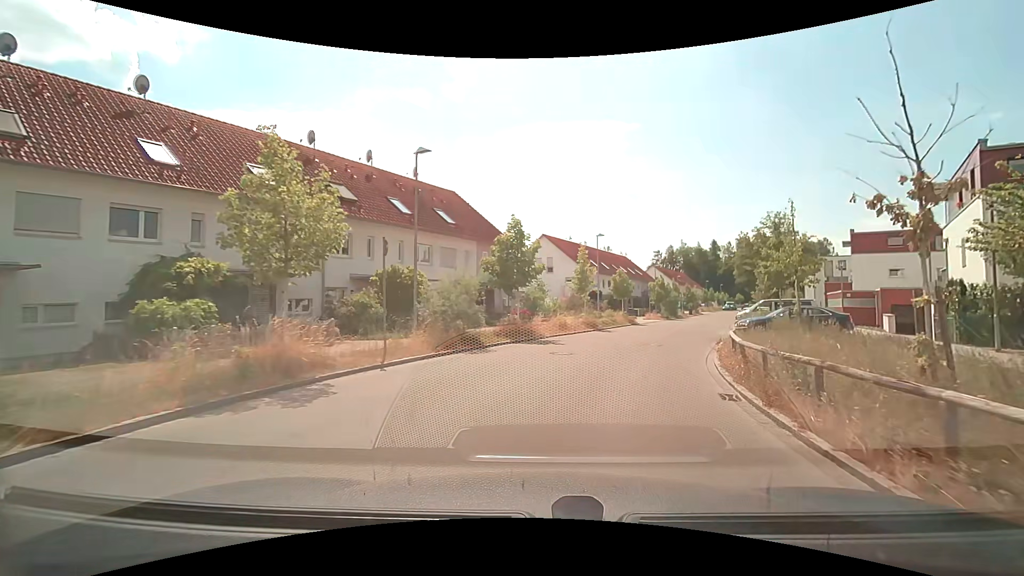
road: residential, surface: asphalt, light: Day
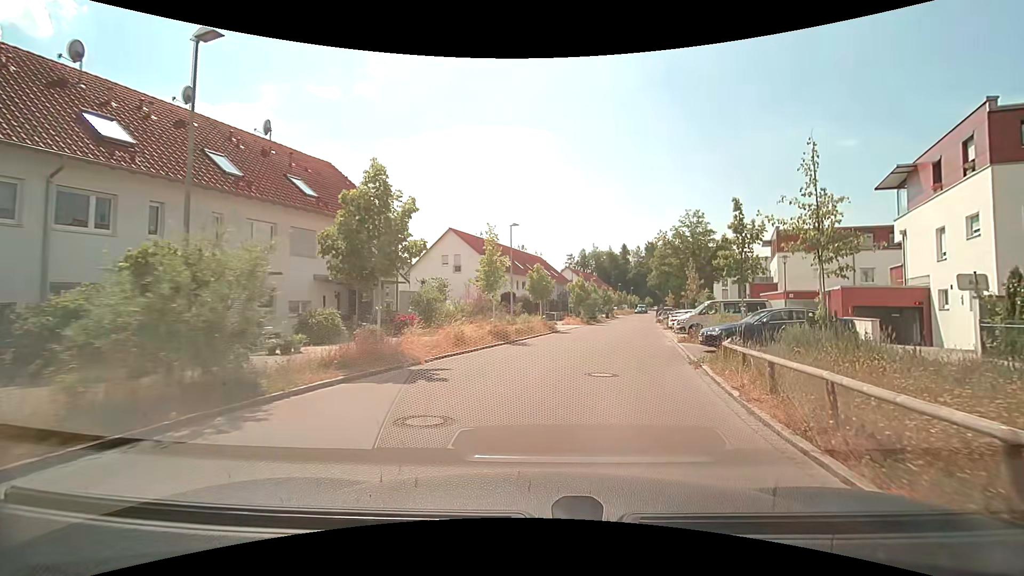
(+0.7, +8.4) m; +10°
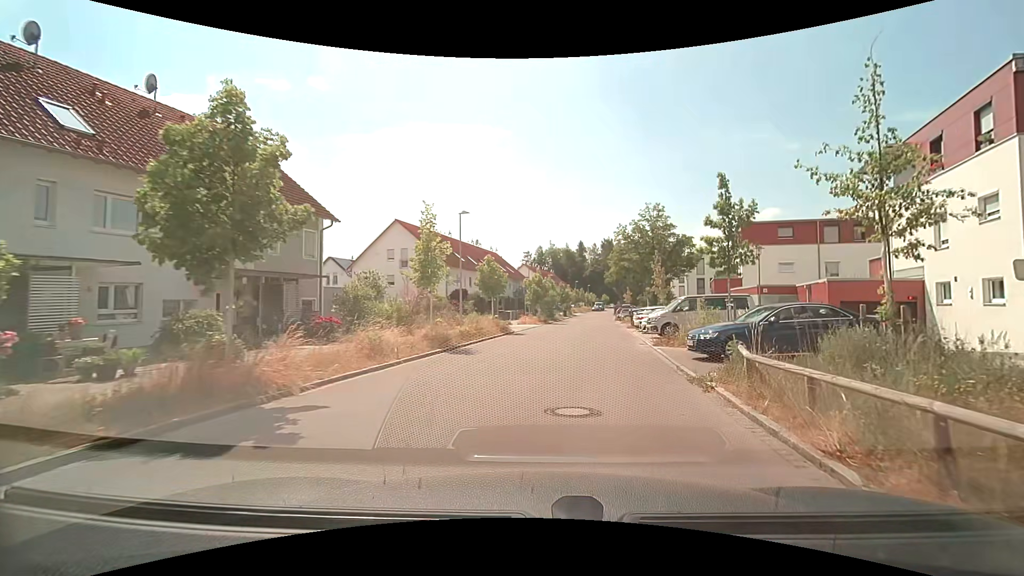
(+0.2, +4.2) m; +5°
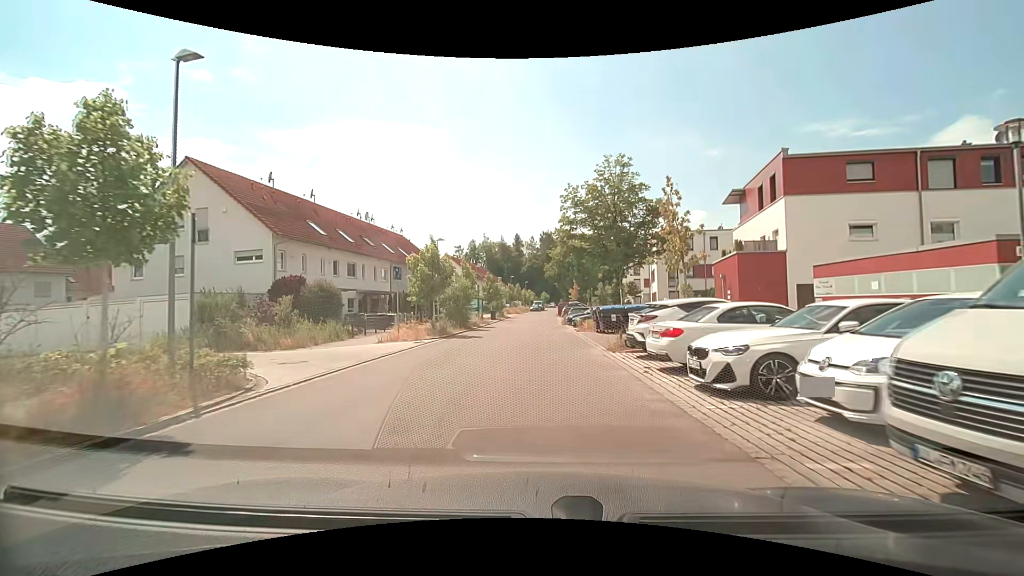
(+2.2, +21.6) m; +7°
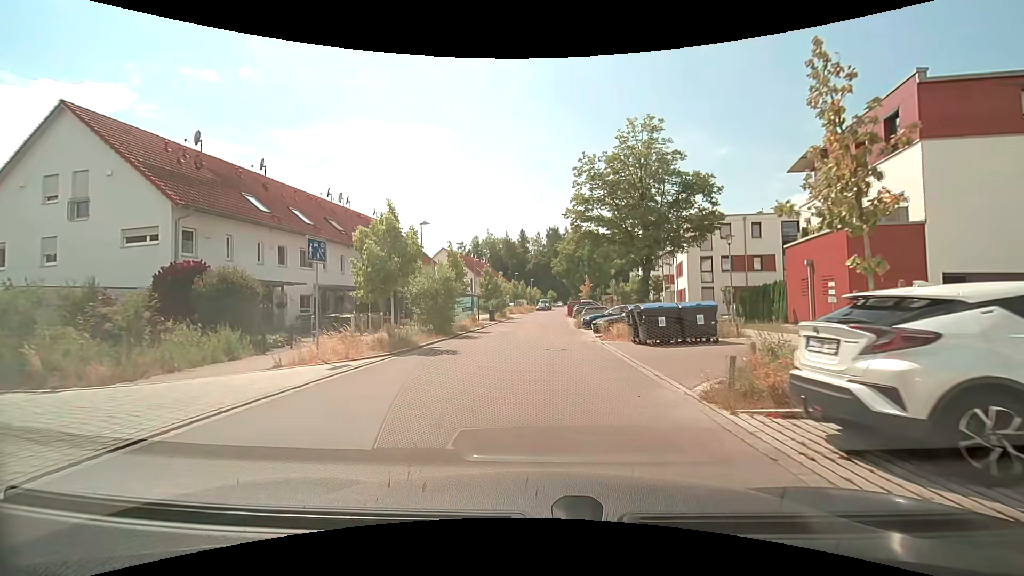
(0.0, +8.8) m; 0°
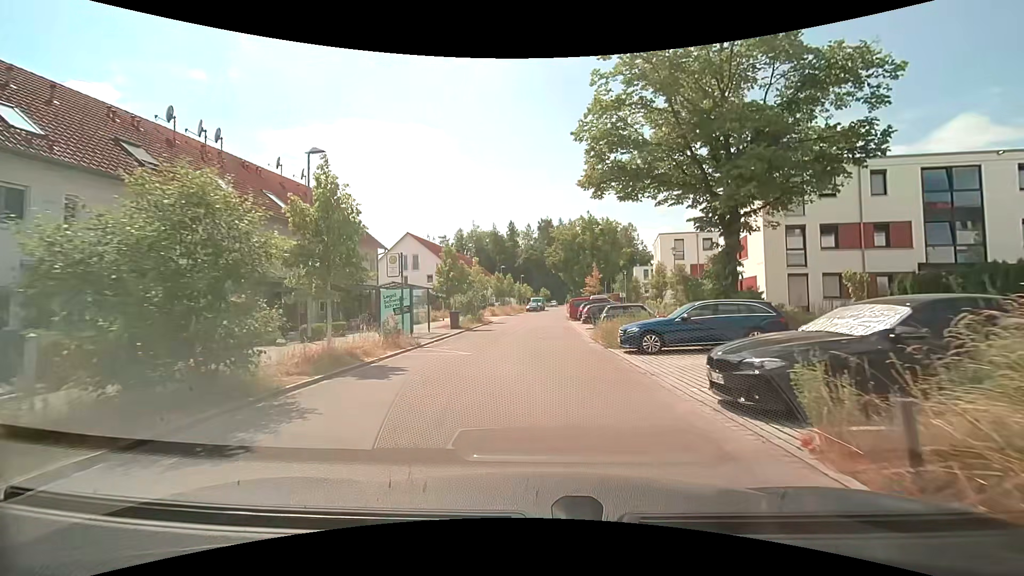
(+0.1, +17.5) m; +1°
(0, +10) (0, +20) (0, +30) (0, +40) (0, +50) (+1, +60) (+2, +70) (+3, +80) (+3, +90) (+4, +100) m
